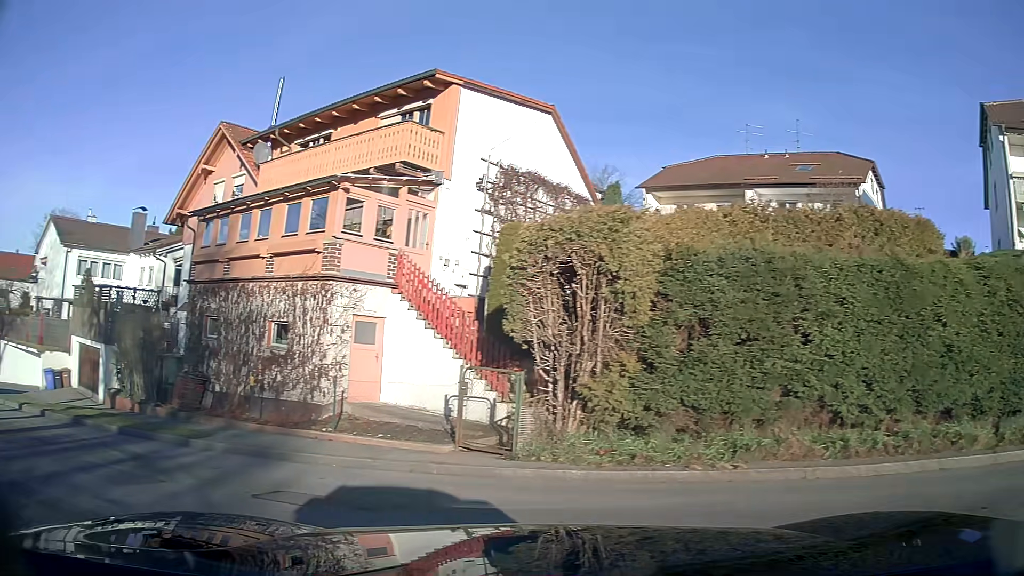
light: Day
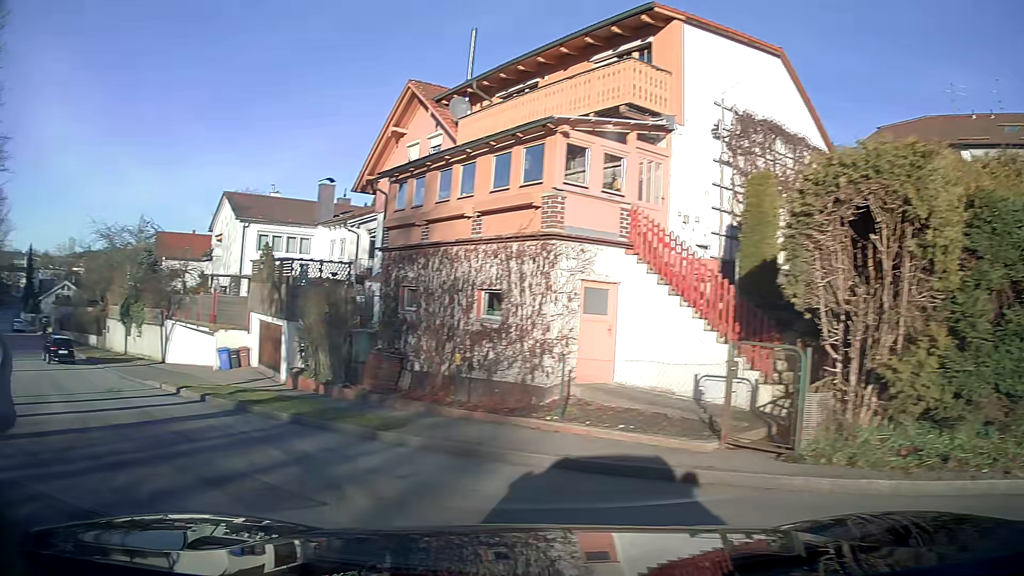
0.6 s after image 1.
(-0.4, +2.5) m; -16°
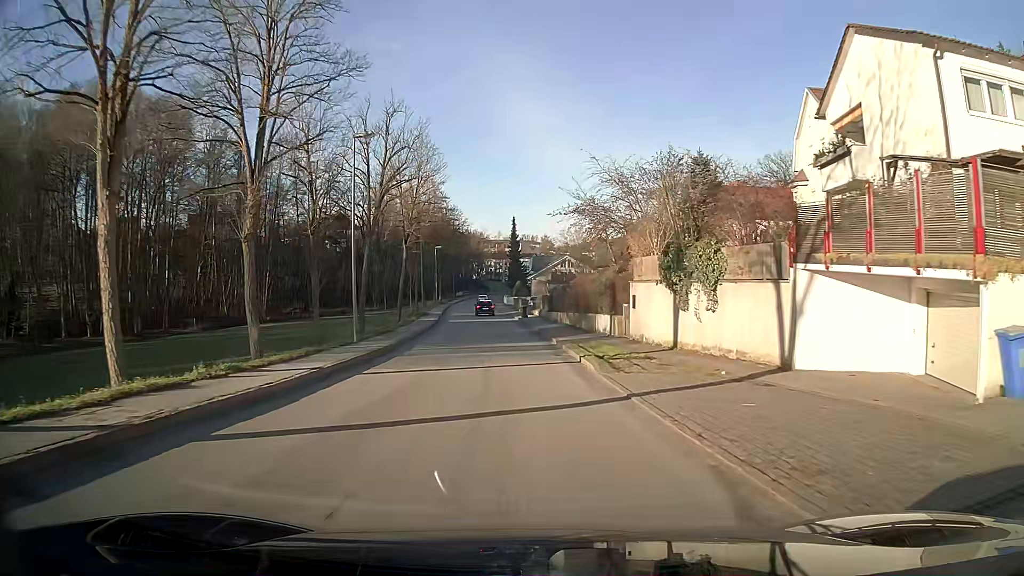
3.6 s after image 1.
(-11.1, +20.9) m; -36°
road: unclassified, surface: asphalt
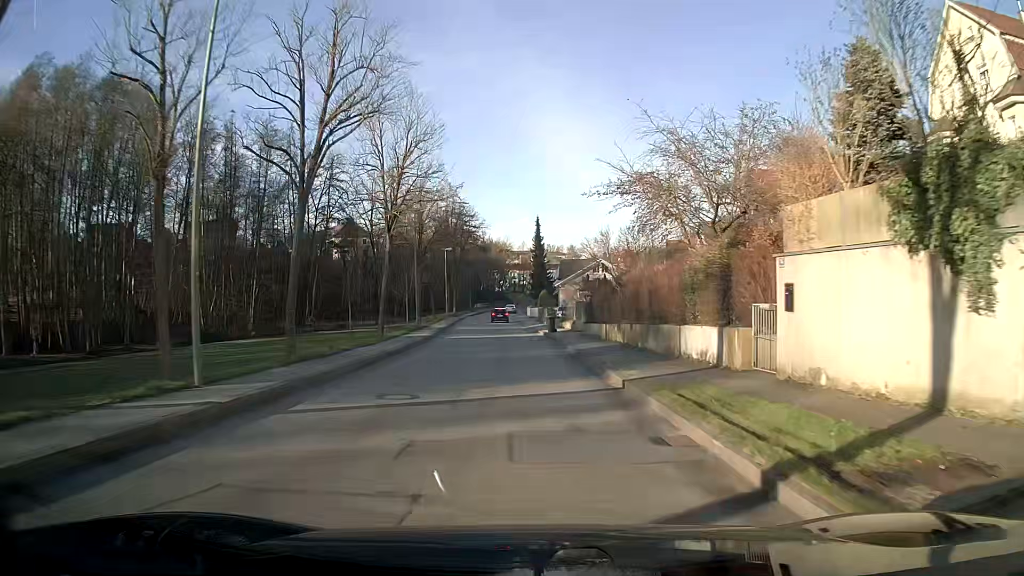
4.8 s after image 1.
(-0.3, +14.3) m; -2°
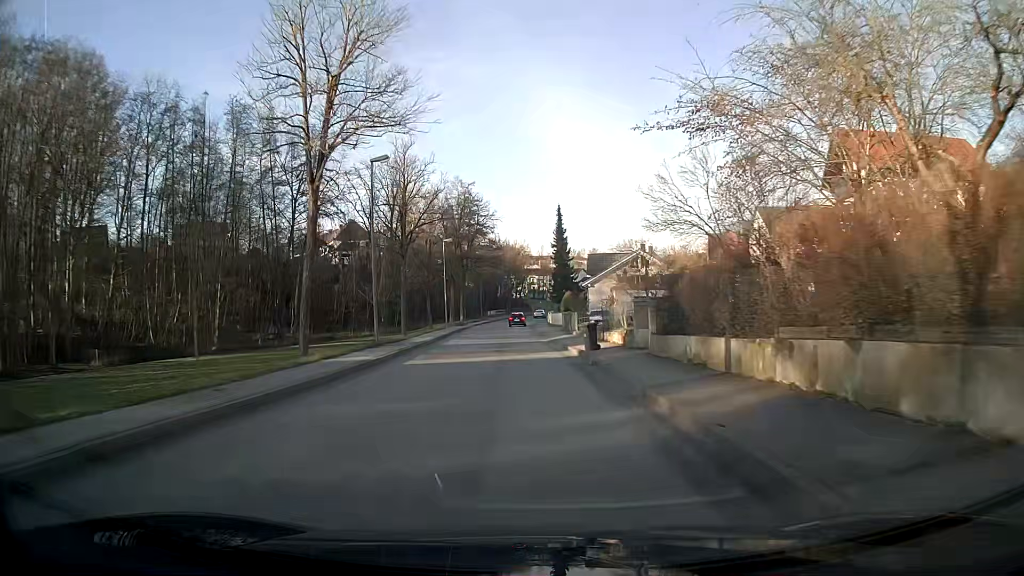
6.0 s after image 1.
(-0.3, +16.3) m; -2°
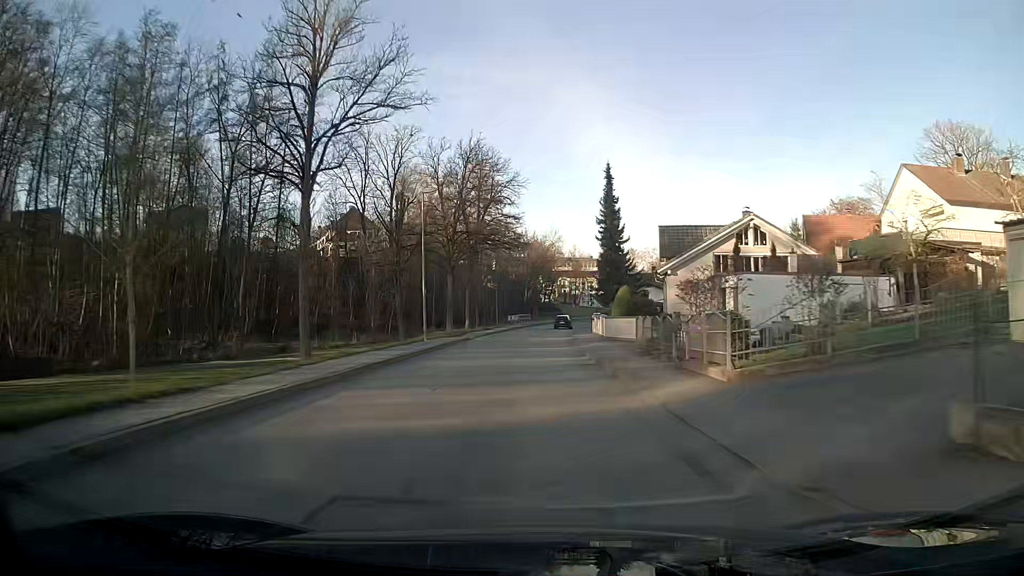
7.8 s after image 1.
(-0.5, +25.4) m; -2°
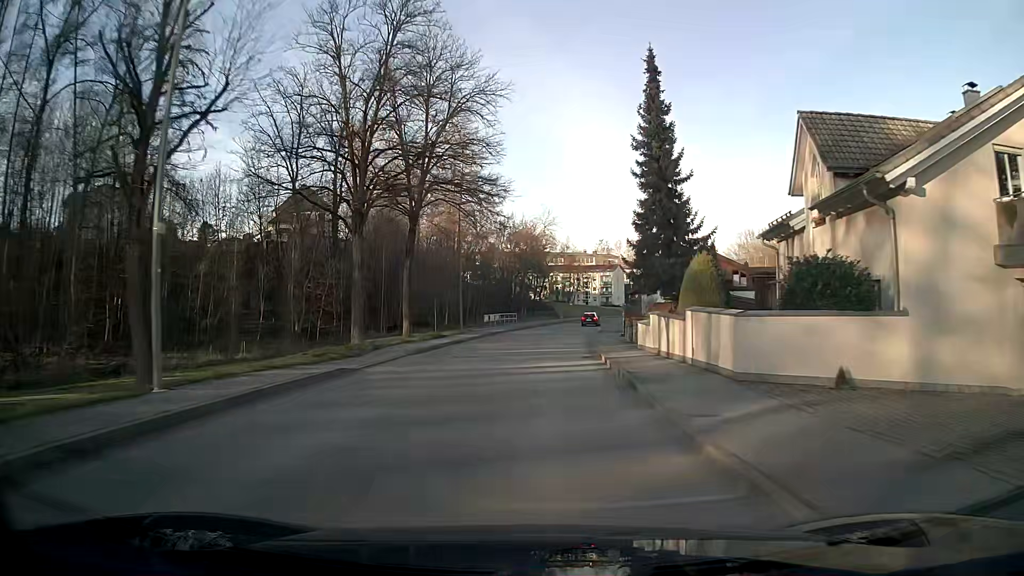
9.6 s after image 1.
(+0.2, +25.3) m; +1°
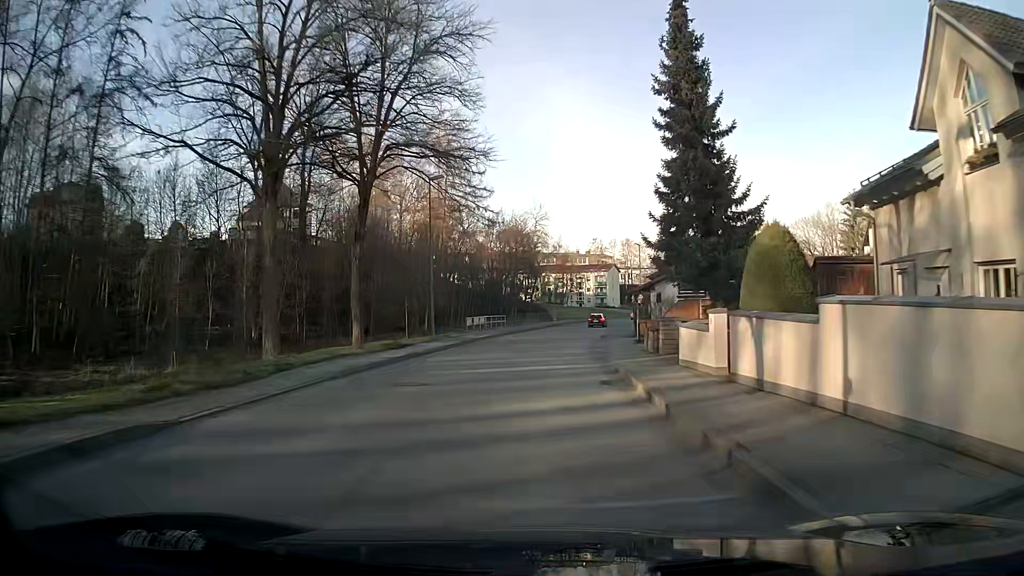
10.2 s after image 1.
(+0.1, +8.4) m; +1°
